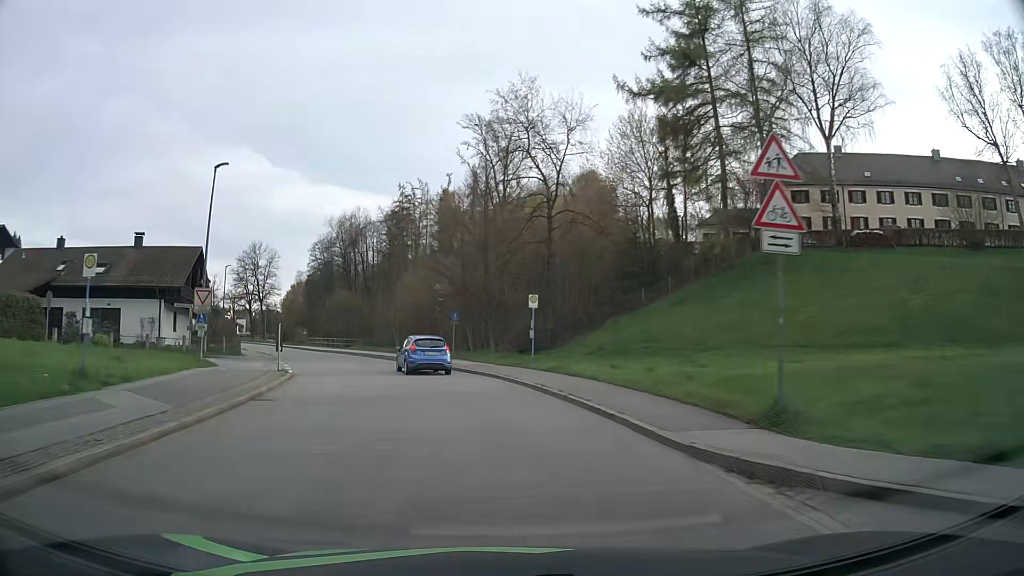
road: unclassified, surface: asphalt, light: Day
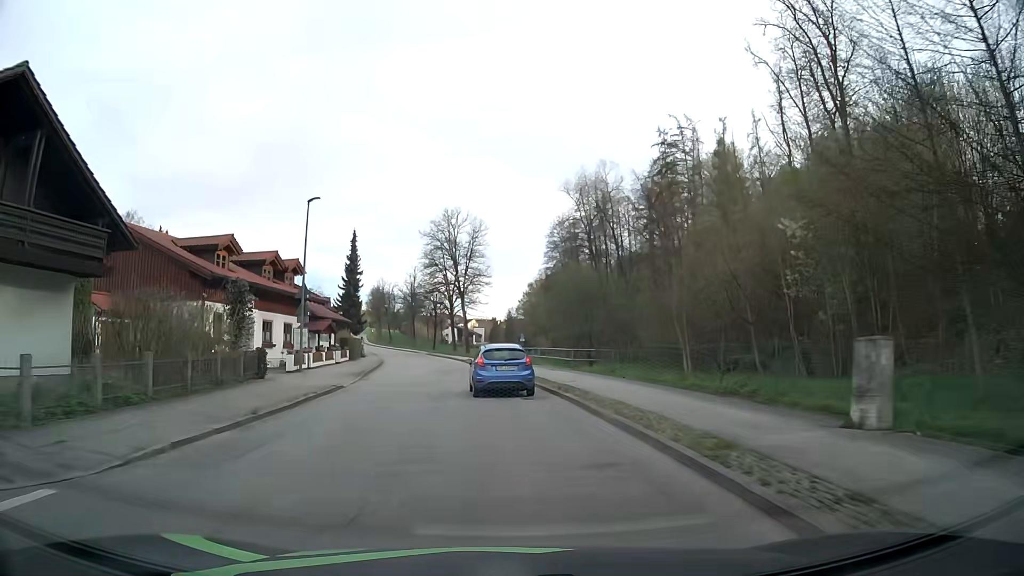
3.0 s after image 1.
(-7.4, +36.9) m; -22°
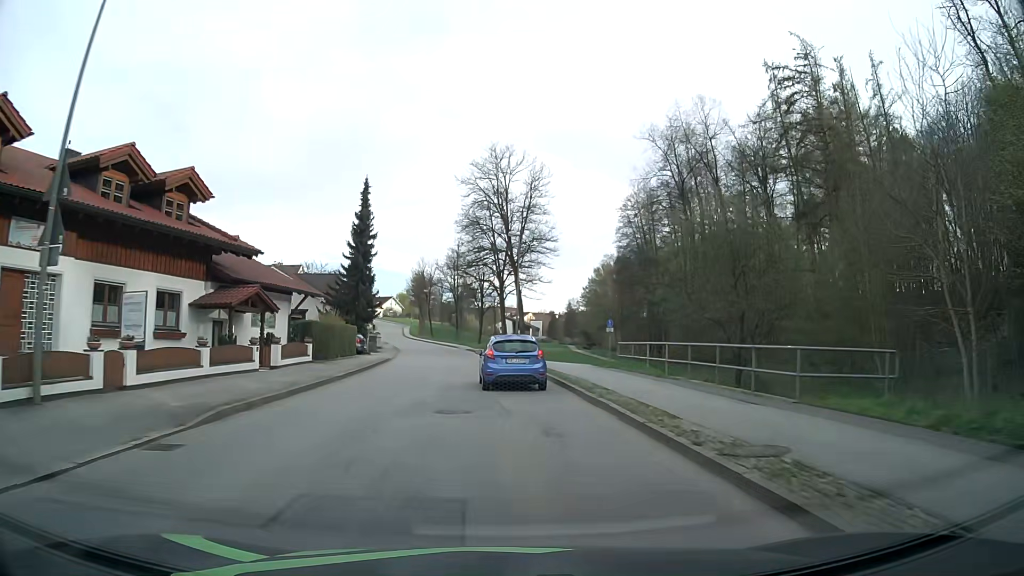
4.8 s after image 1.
(-1.0, +22.0) m; -5°
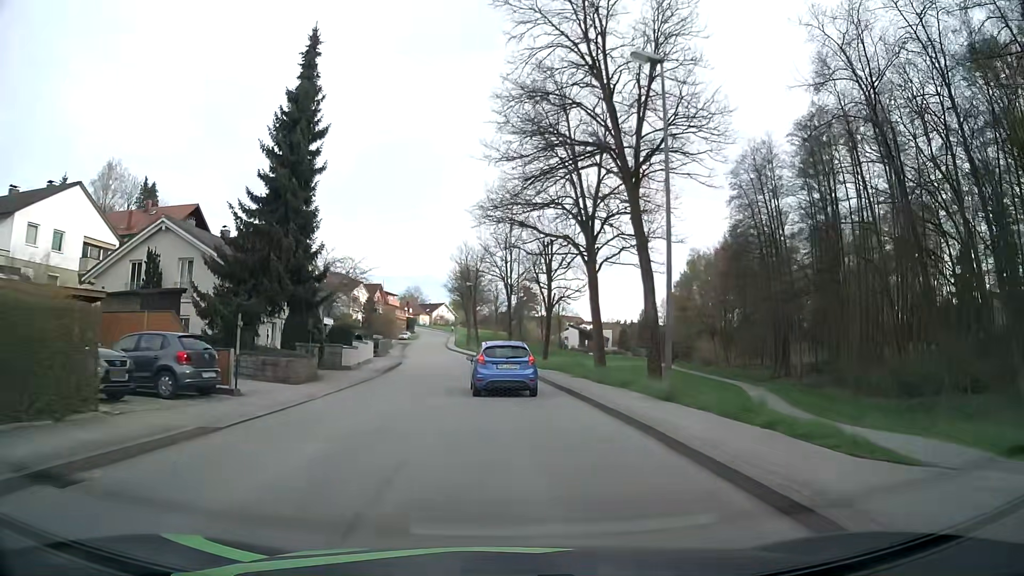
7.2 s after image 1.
(-1.4, +30.3) m; -5°
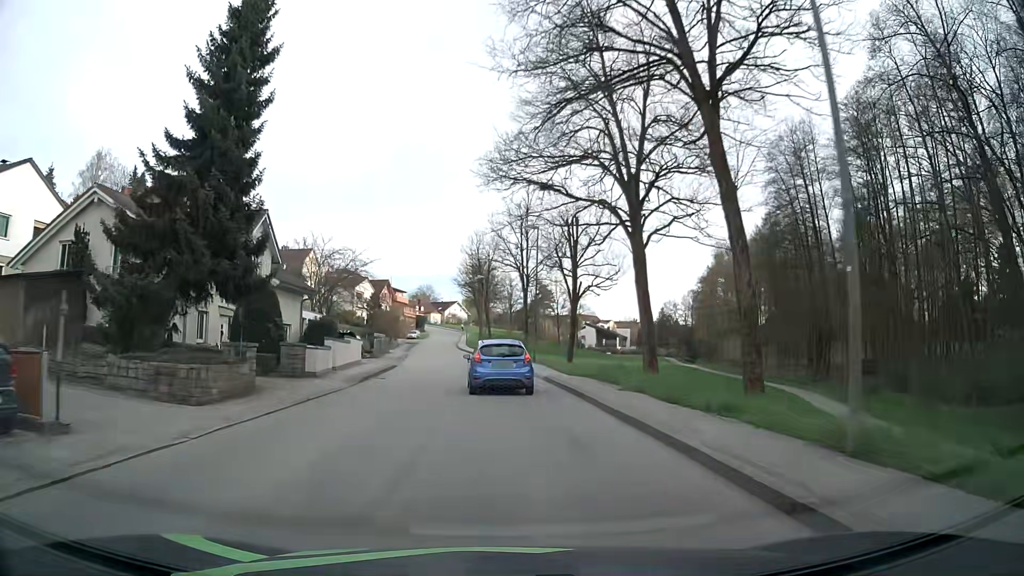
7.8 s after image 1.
(-0.1, +7.7) m; -1°
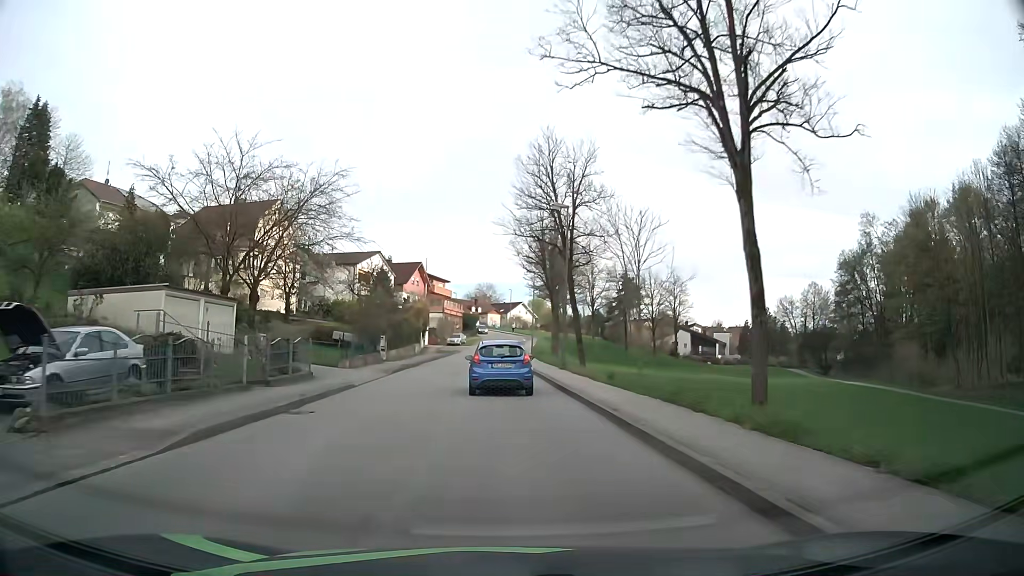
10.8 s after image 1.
(-1.9, +39.4) m; -5°
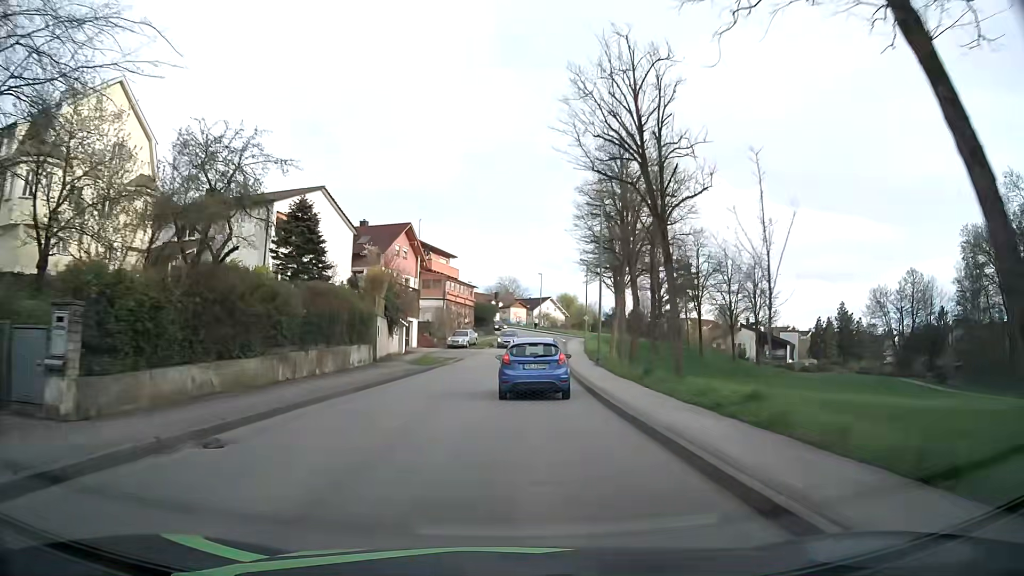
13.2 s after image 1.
(-1.0, +31.8) m; -3°
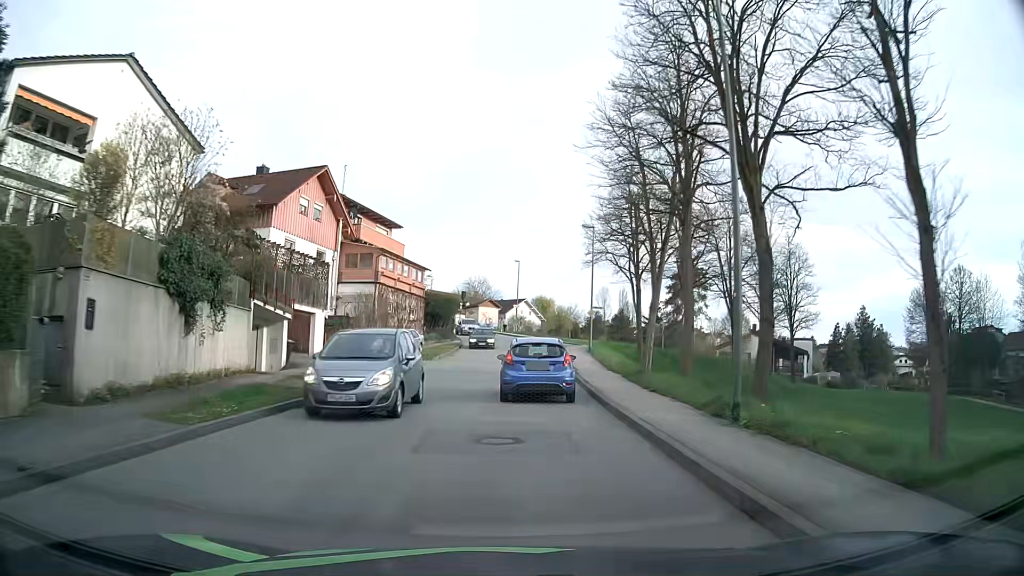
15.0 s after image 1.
(+0.4, +22.0) m; +2°
(0, +10) (0, +20) (+1, +30) (+2, +40) (+2, +50) (+1, +60) (-1, +70) (-3, +79) (-6, +89) (-10, +98) m
